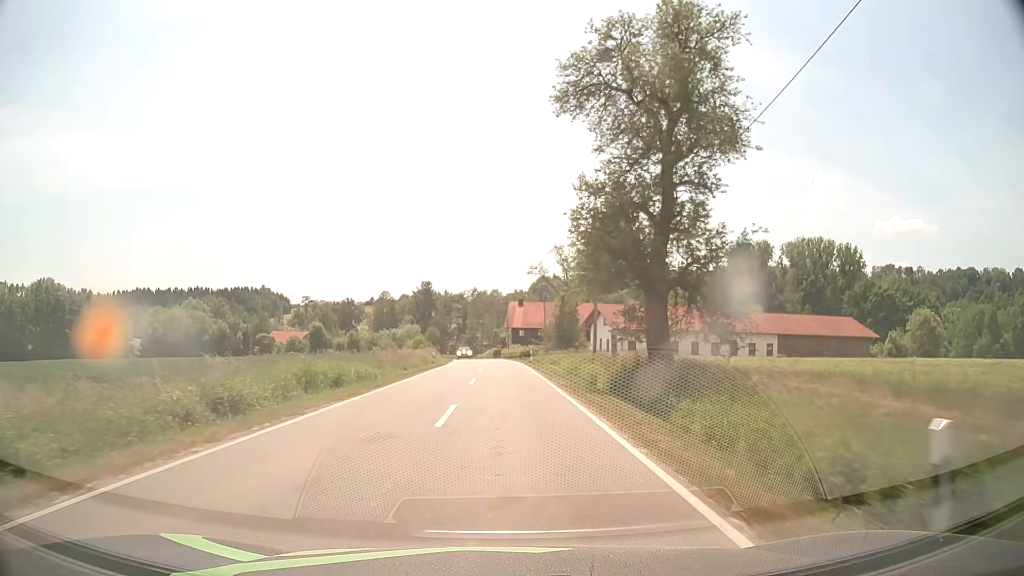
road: tertiary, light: Day
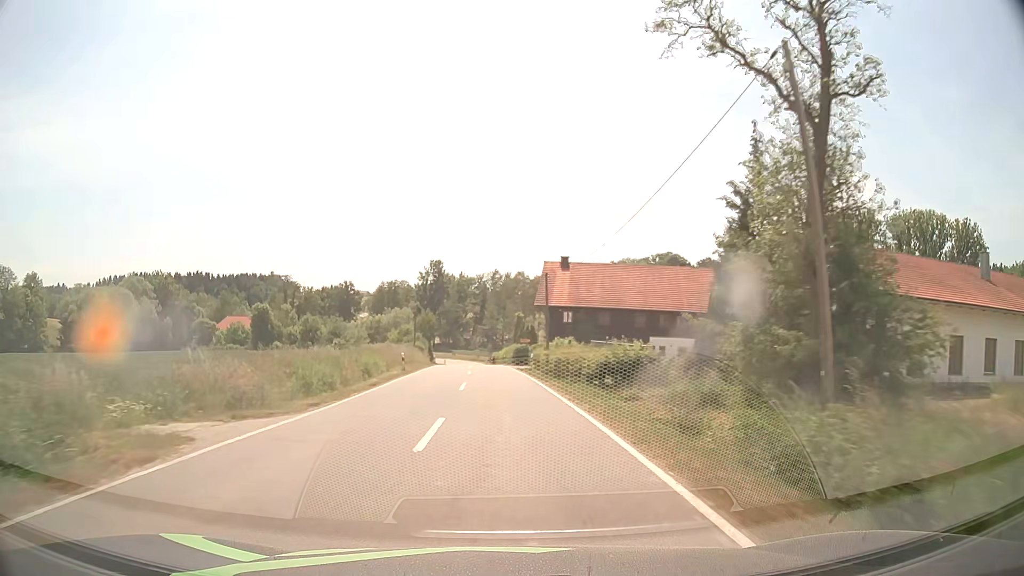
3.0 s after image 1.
(-0.6, +50.9) m; -2°
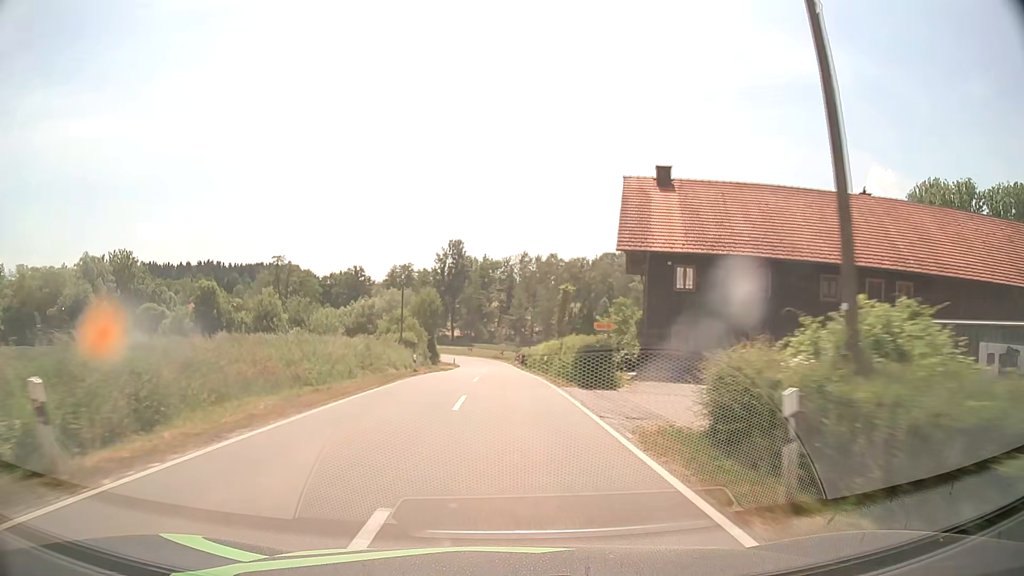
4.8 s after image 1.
(-0.6, +31.0) m; -2°
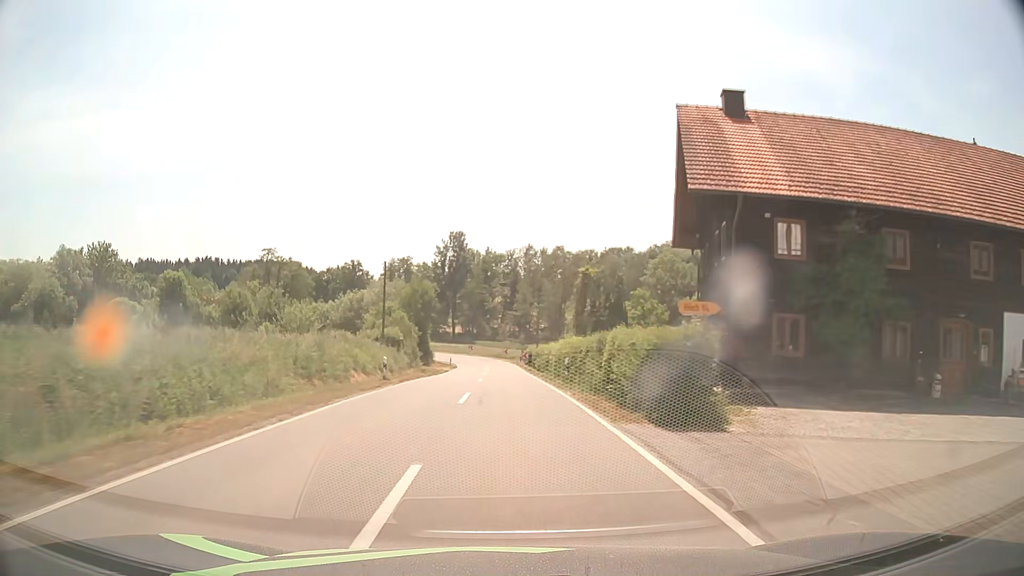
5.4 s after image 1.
(0.0, +10.1) m; 0°
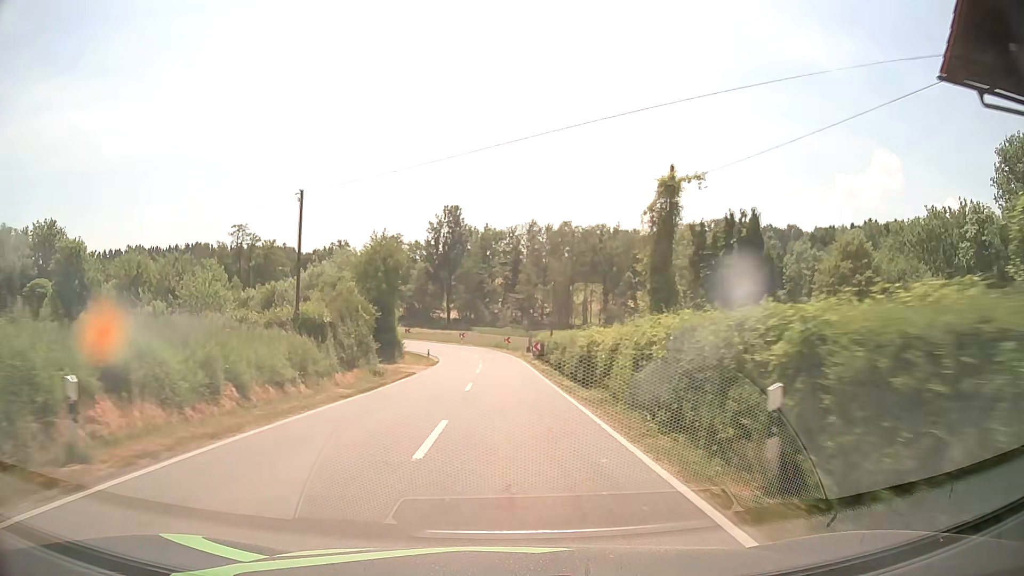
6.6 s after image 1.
(-0.1, +19.8) m; 0°
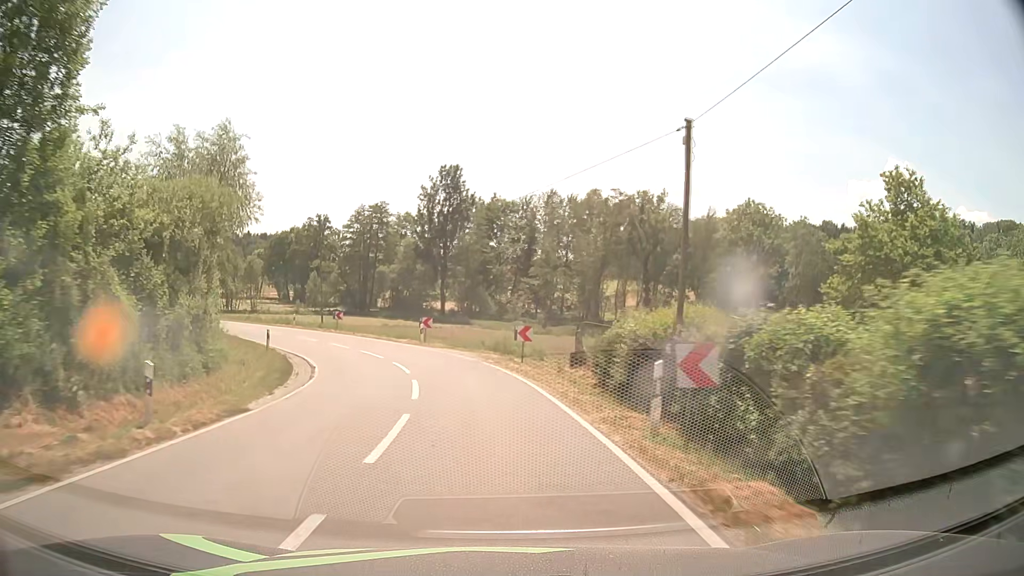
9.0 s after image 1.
(+0.2, +36.4) m; 0°
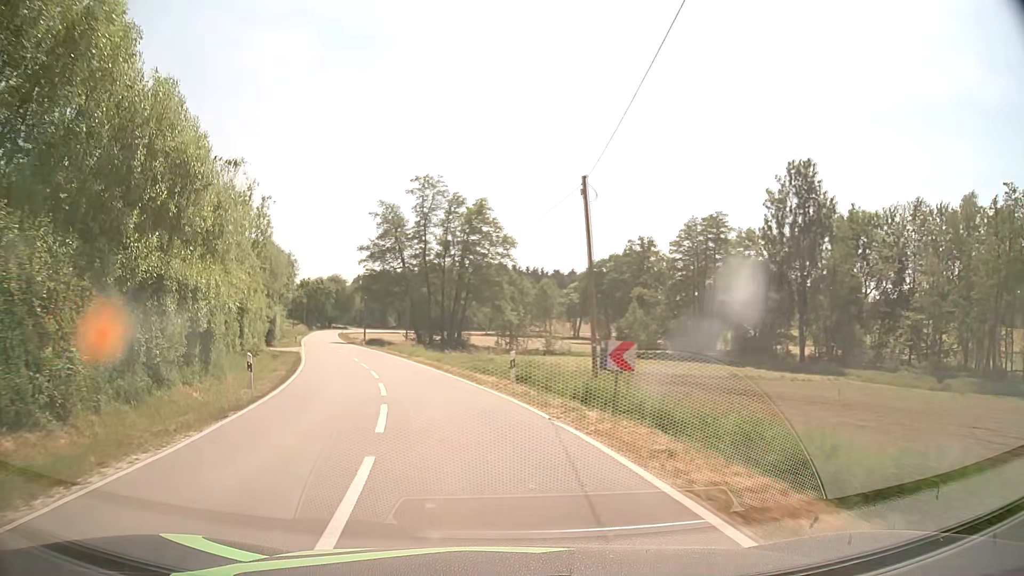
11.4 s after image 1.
(-6.4, +31.9) m; -28°
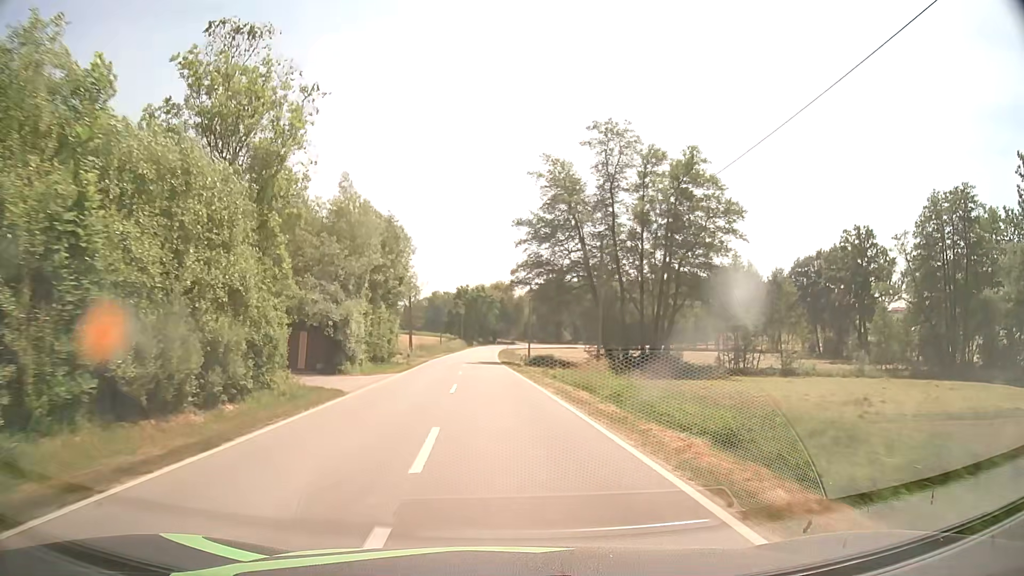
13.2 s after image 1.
(-4.5, +27.0) m; -15°
(0, +10) (-1, +20) (-1, +30) (-1, +40) (-2, +50) (-2, +60) (-2, +70) (-3, +80) (-3, +90) (-3, +100) m
